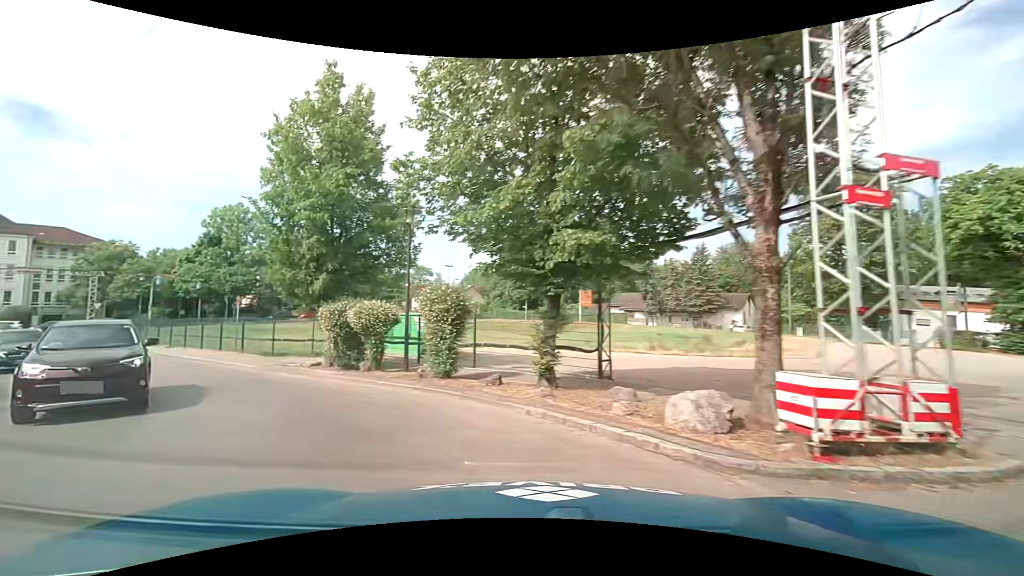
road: residential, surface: asphalt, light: Day
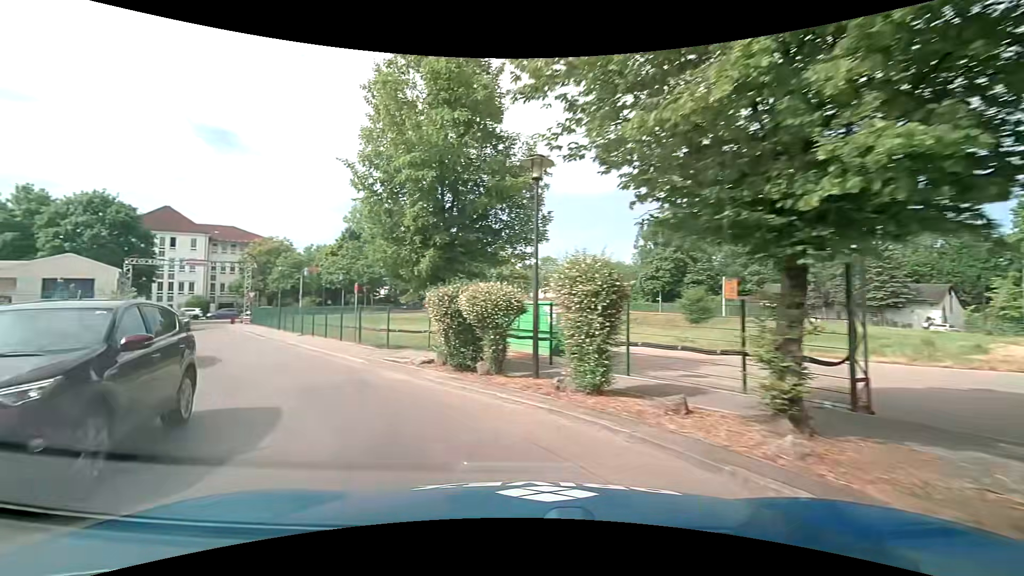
(-0.5, +3.7) m; -16°
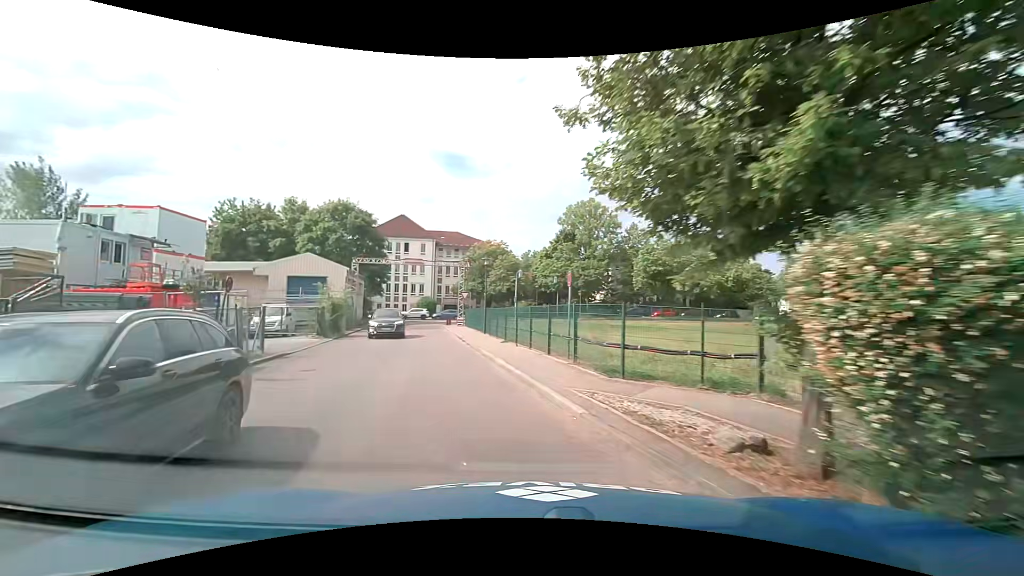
(-1.6, +7.5) m; -24°
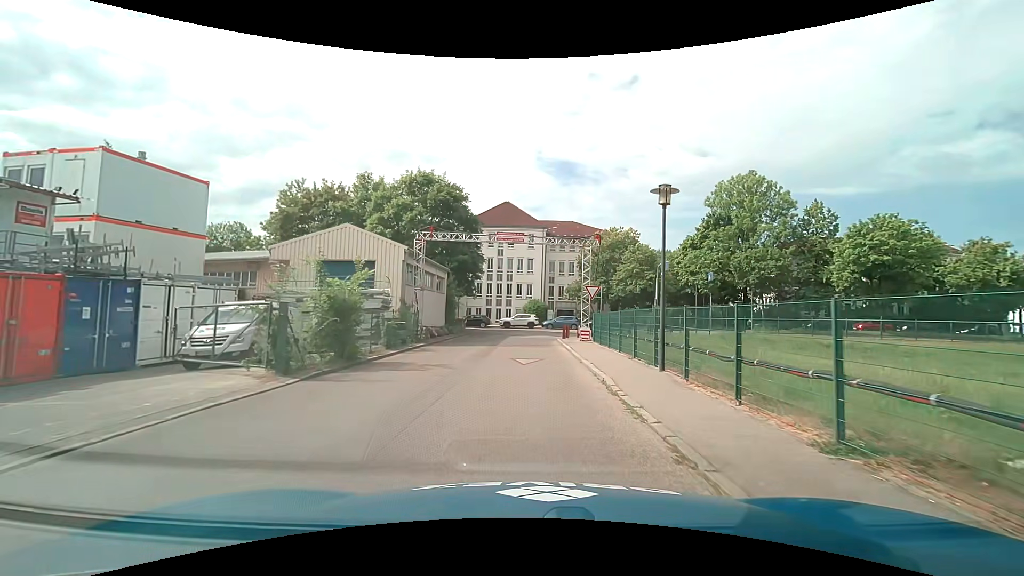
(-2.3, +16.4) m; -12°
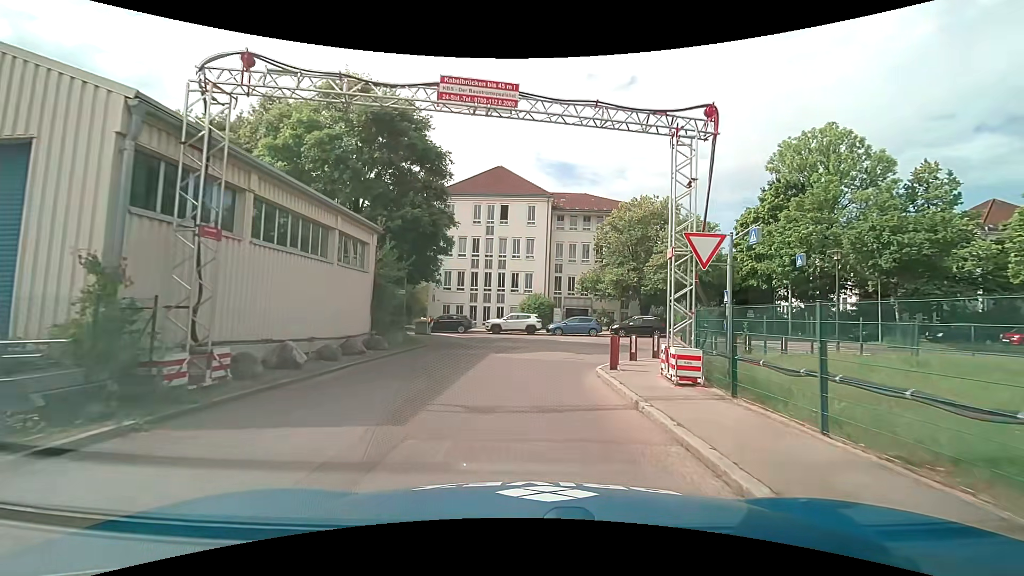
(-0.1, +17.2) m; 0°
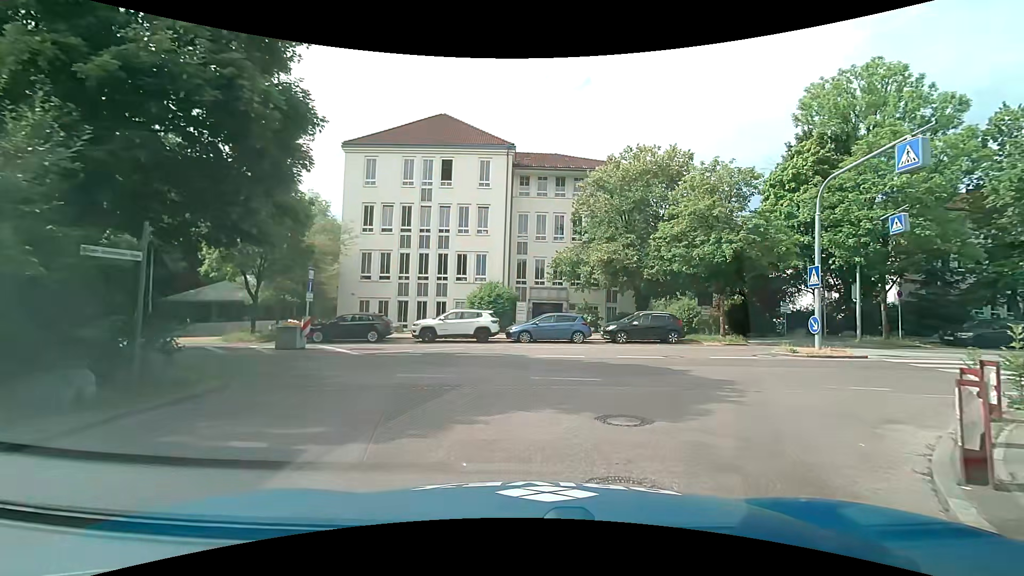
(+0.2, +13.4) m; +6°
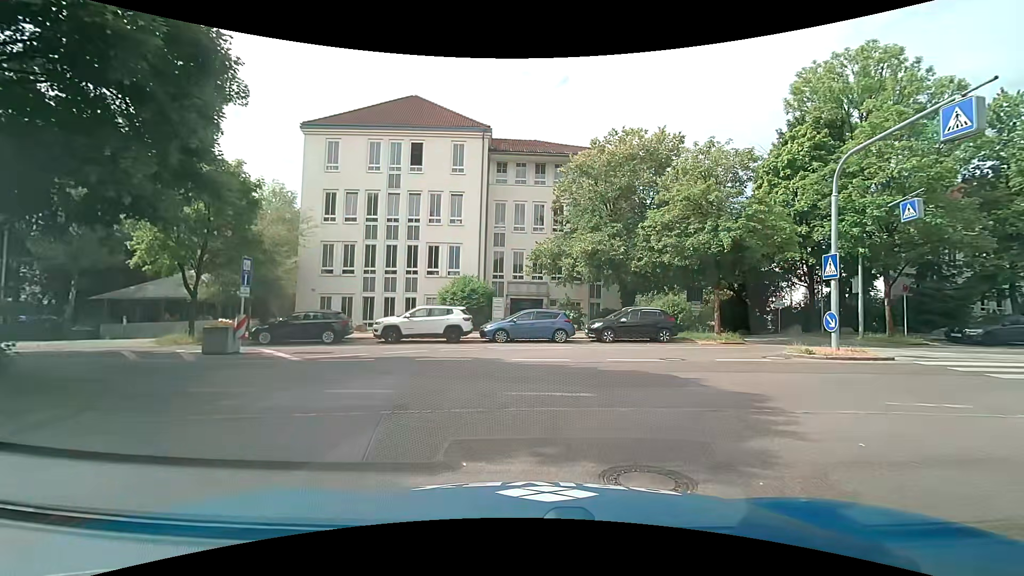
(0.0, +2.6) m; 0°
